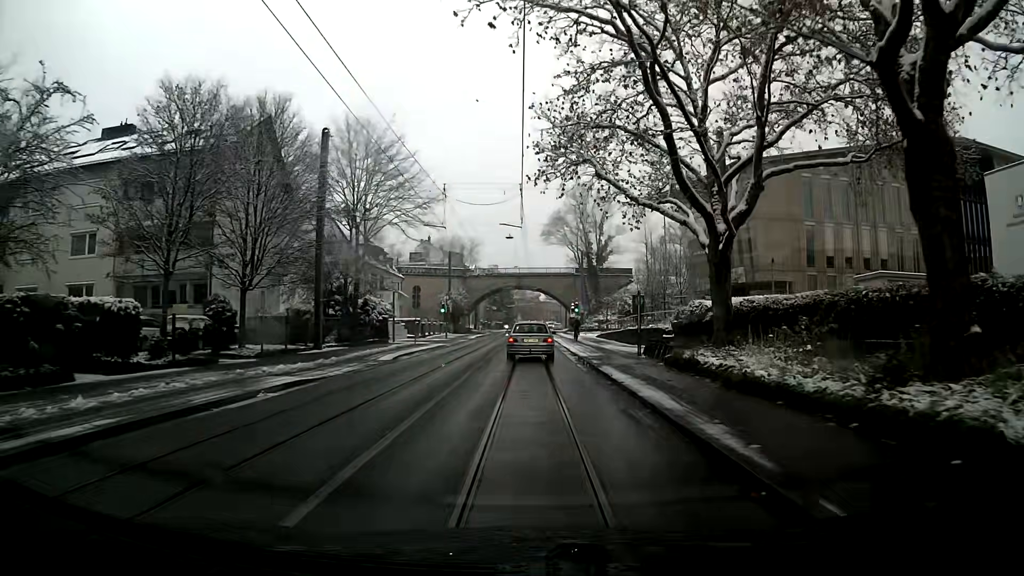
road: secondary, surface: asphalt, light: Day
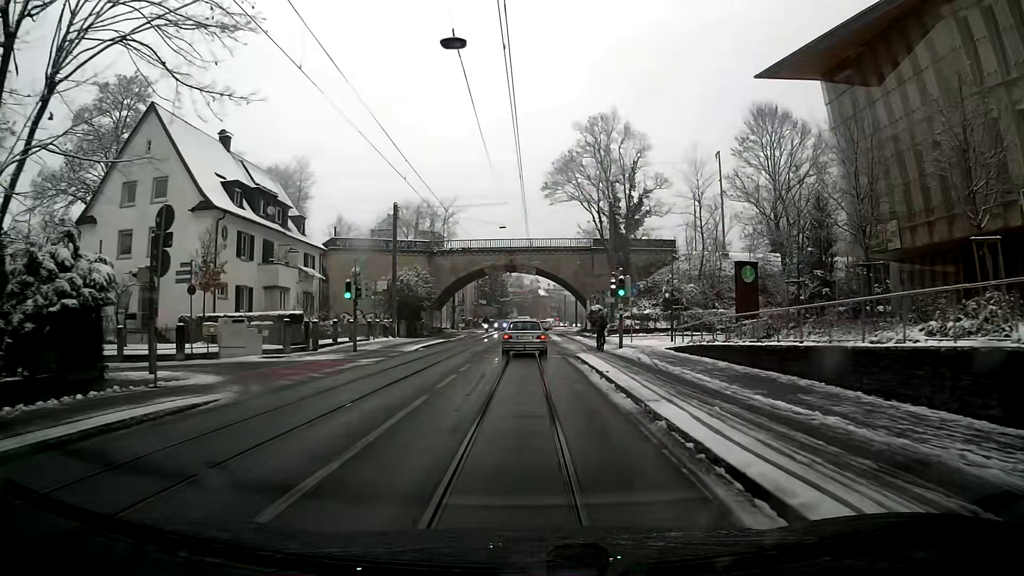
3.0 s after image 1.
(+0.1, +31.8) m; 0°
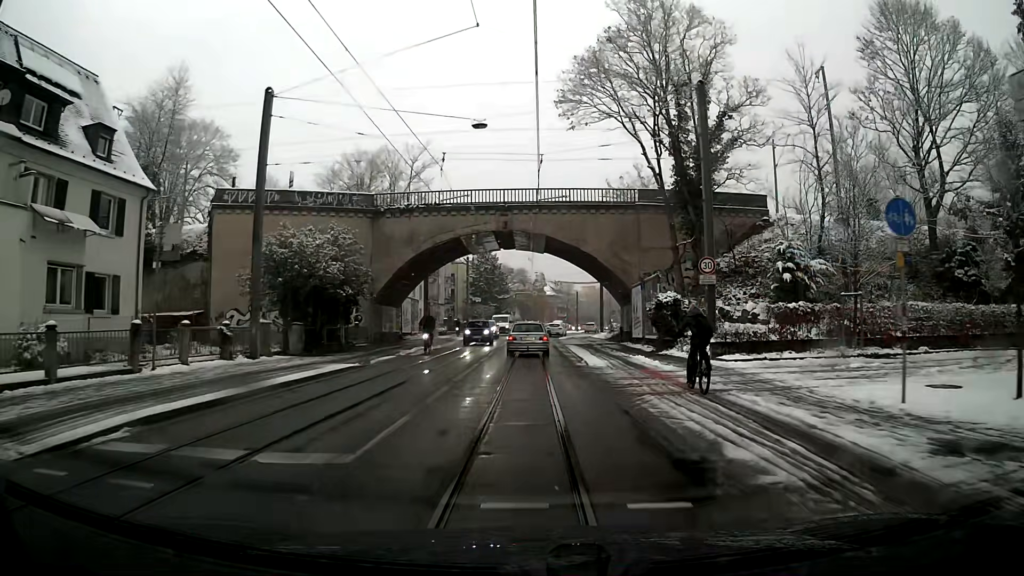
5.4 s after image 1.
(-0.1, +26.3) m; 0°
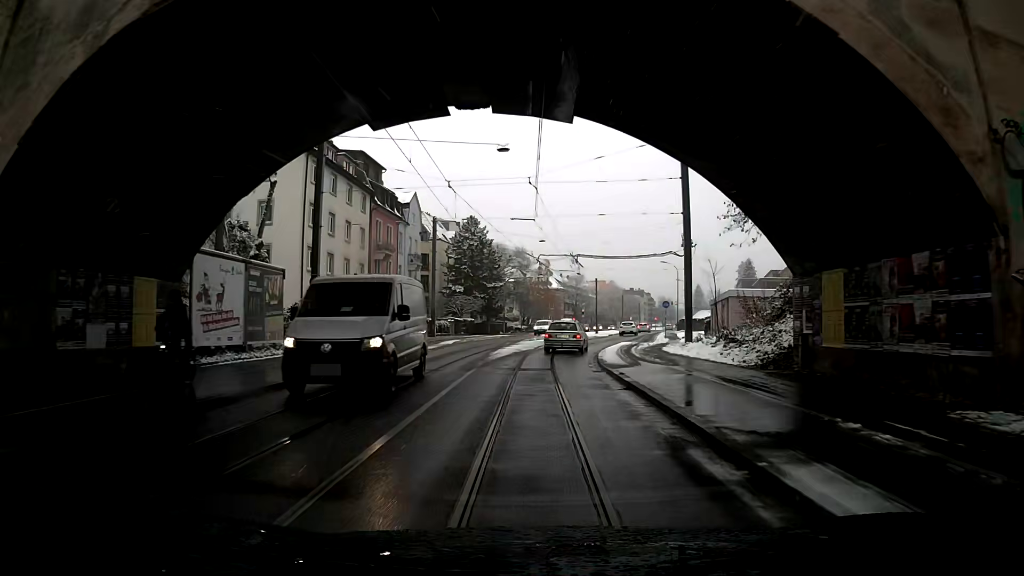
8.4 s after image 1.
(-0.1, +32.9) m; 0°
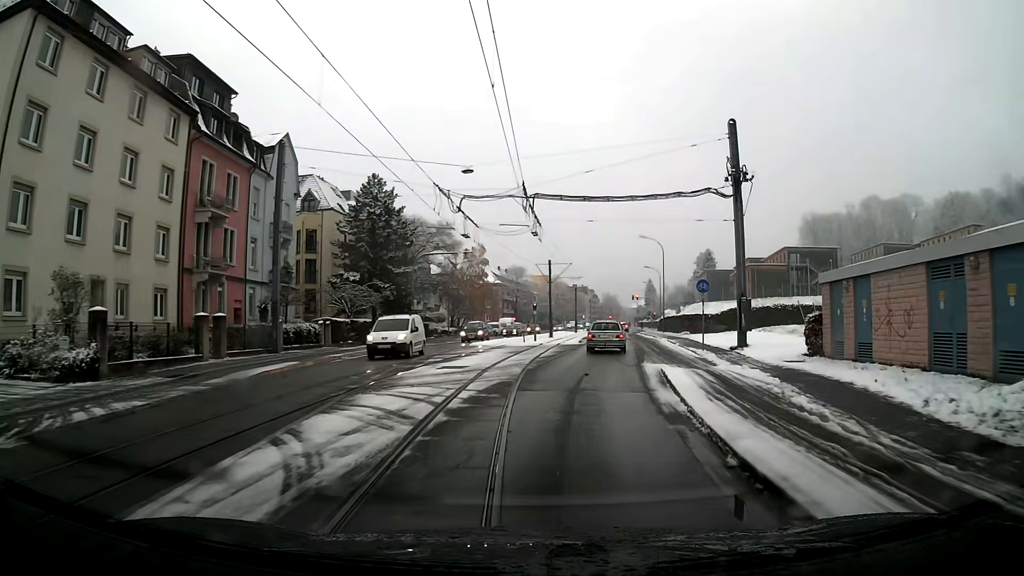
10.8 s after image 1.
(+1.1, +25.7) m; +6°
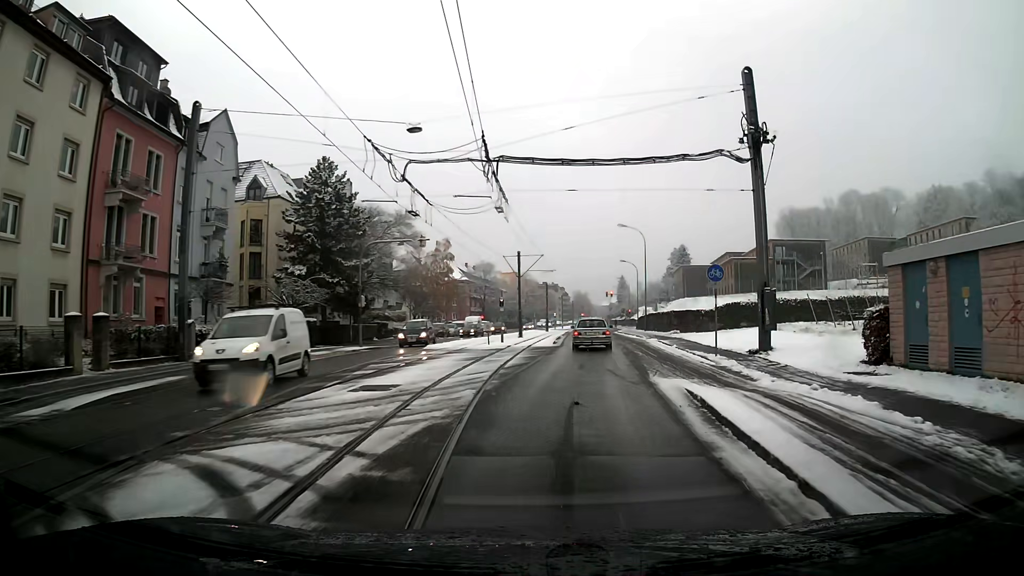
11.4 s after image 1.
(+0.2, +6.5) m; +3°
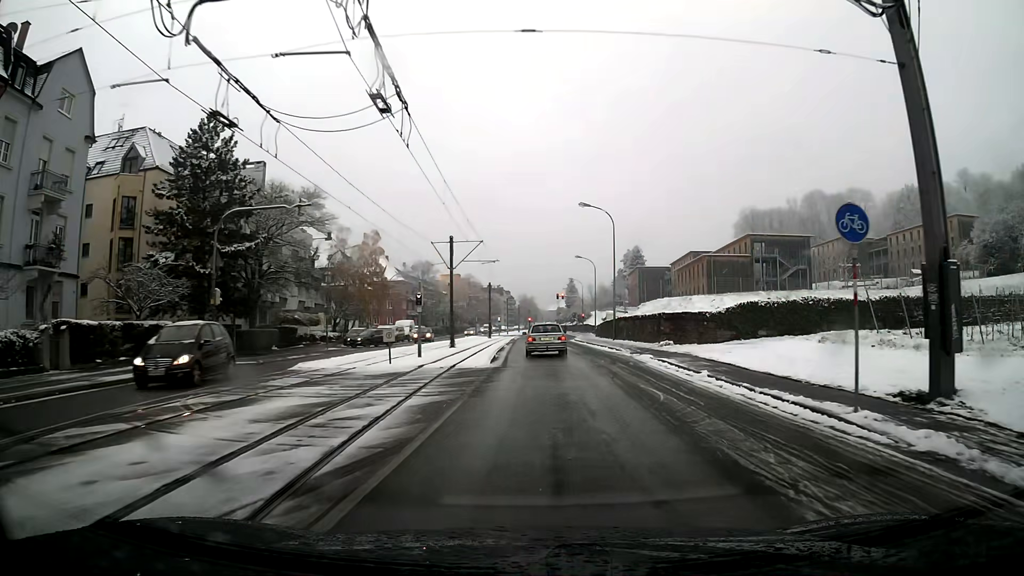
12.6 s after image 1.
(+0.5, +13.1) m; +4°
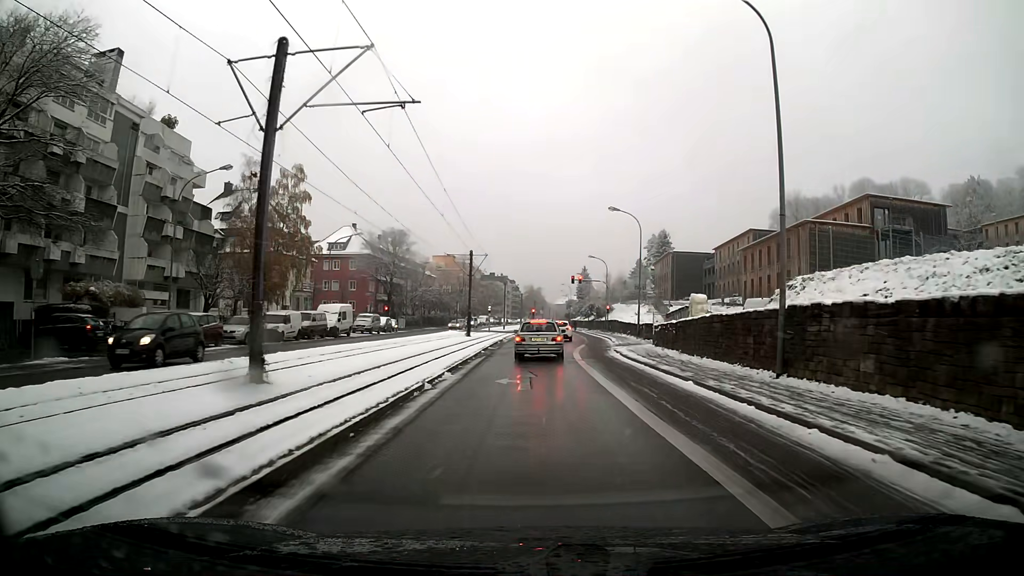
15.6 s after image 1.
(-0.1, +31.3) m; -2°
